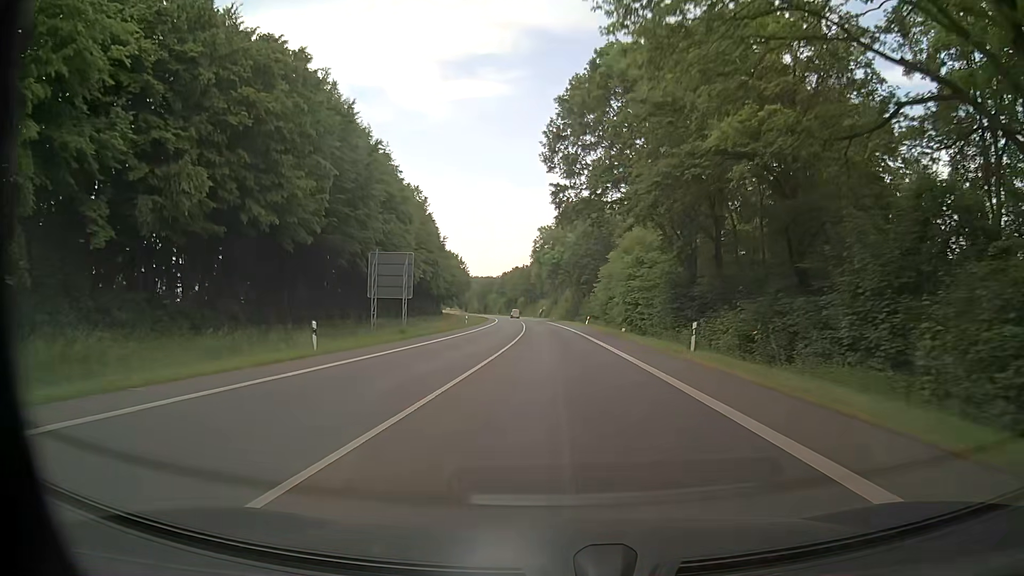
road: primary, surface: asphalt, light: Day
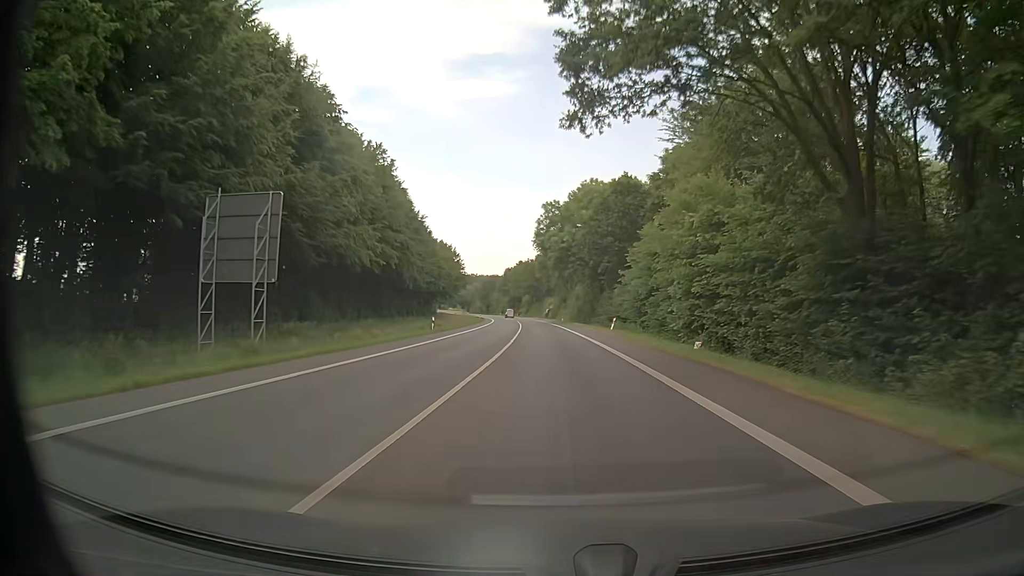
(-0.1, +23.9) m; 0°
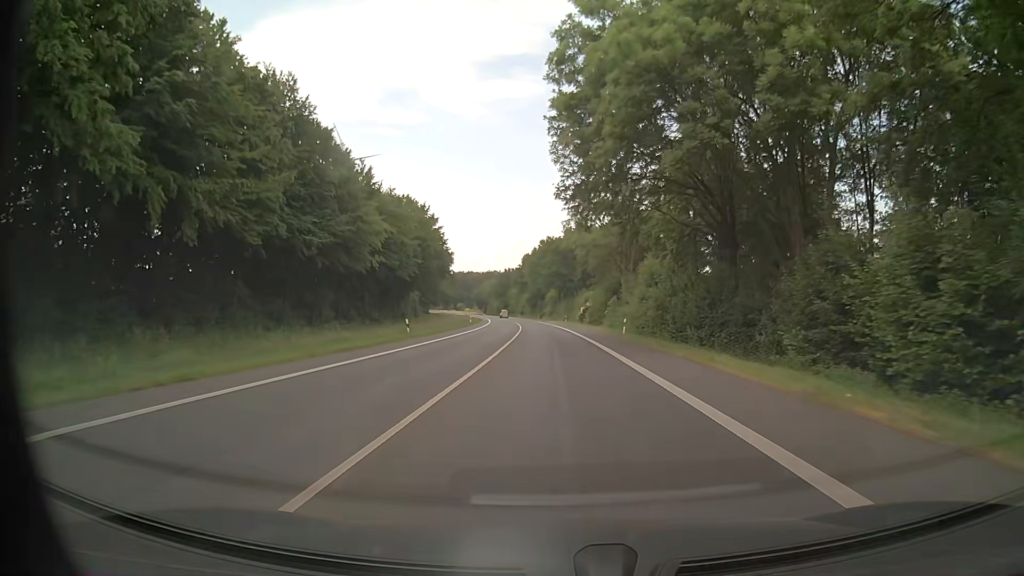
(-1.5, +58.8) m; -3°
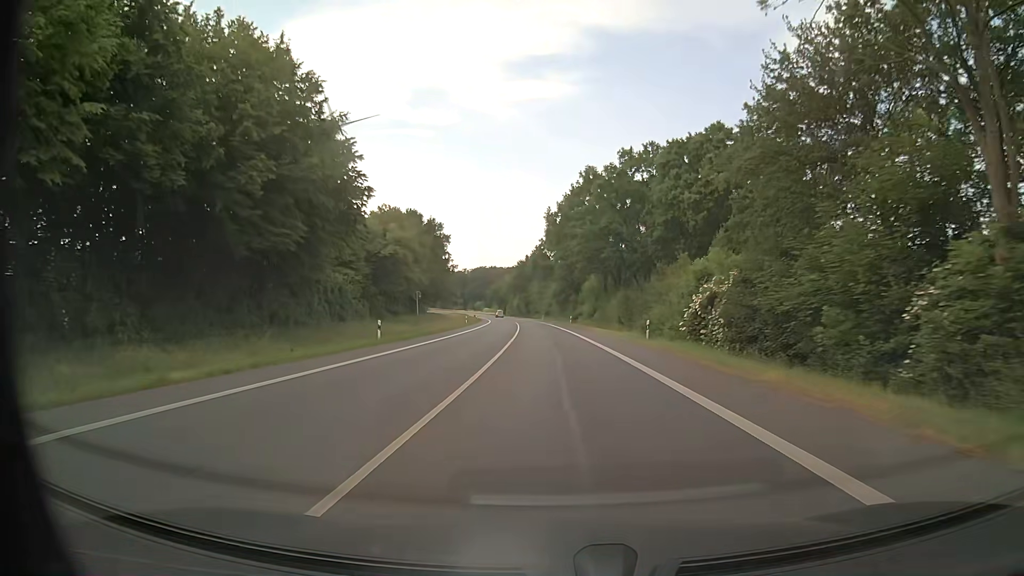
(-1.5, +58.3) m; -2°
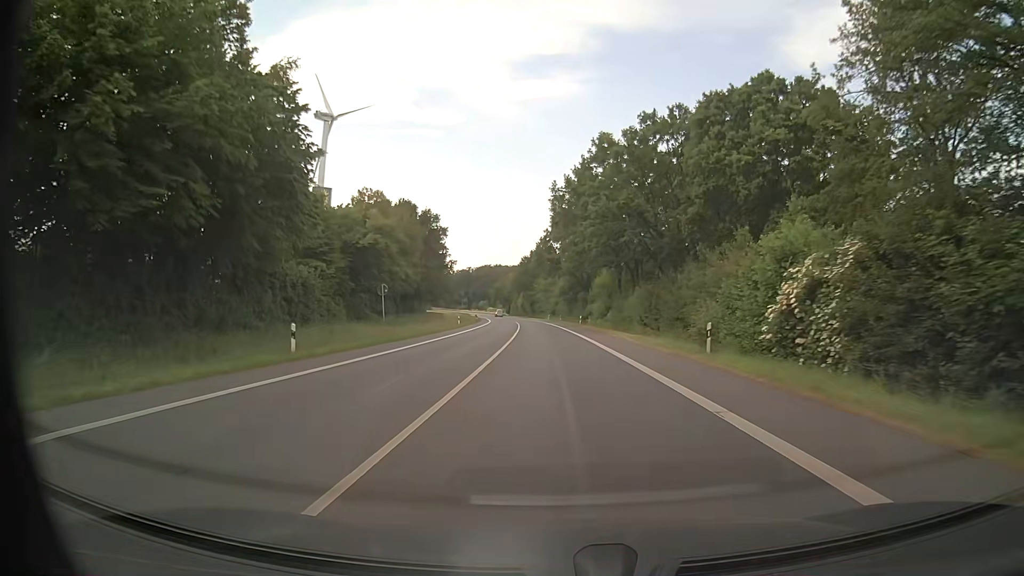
(-0.1, +11.7) m; -1°
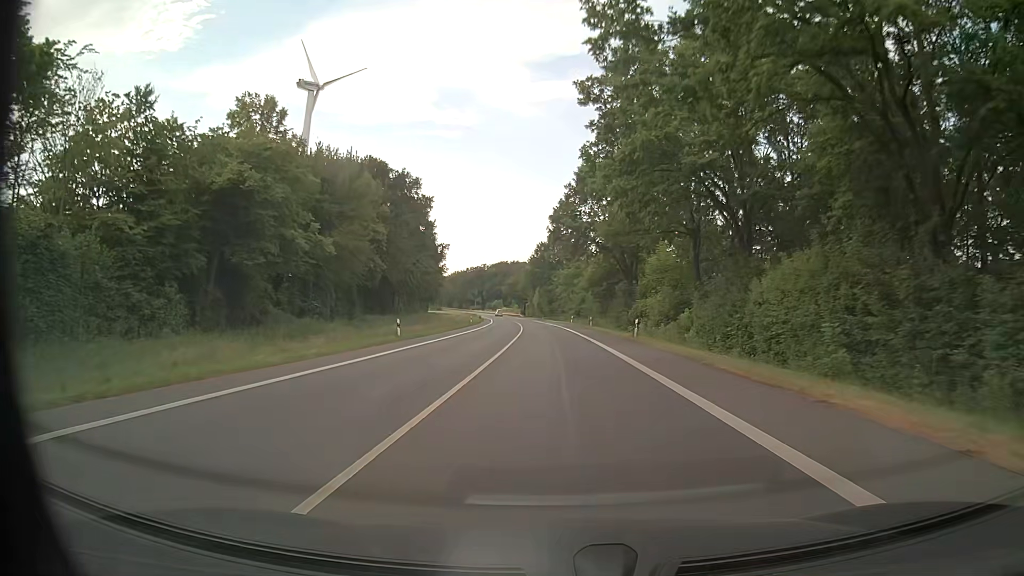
(-0.6, +35.0) m; -2°
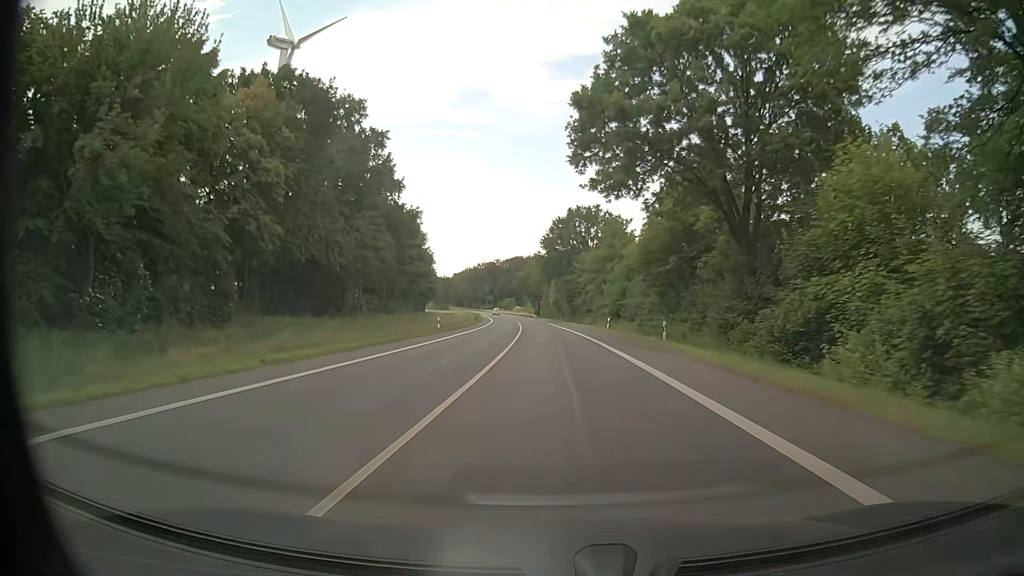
(-0.3, +35.0) m; -1°
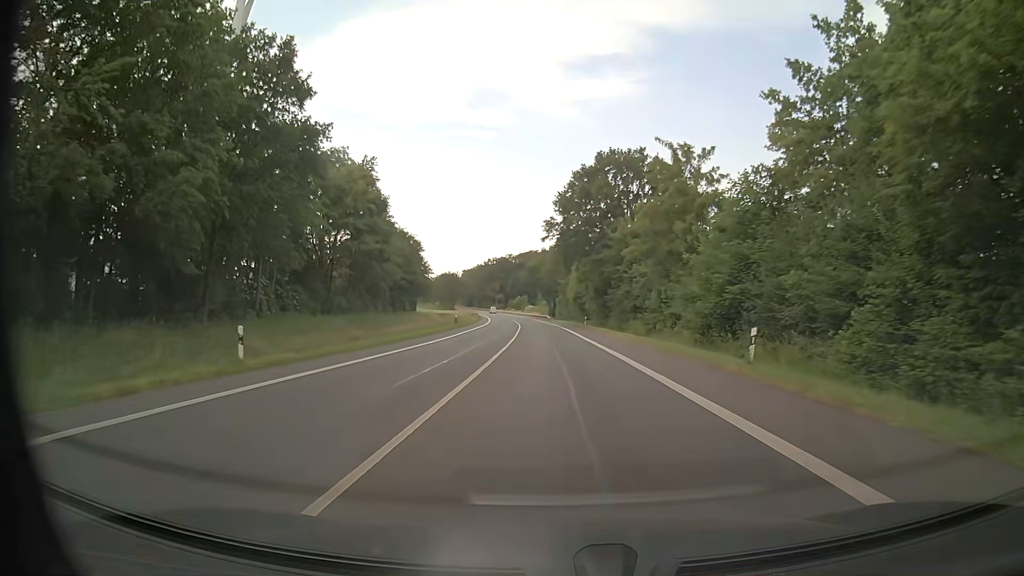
(-0.5, +35.0) m; -2°
(0, +10) (0, +20) (0, +30) (-1, +40) (-1, +50) (-1, +60) (-2, +70) (-3, +80) (-3, +90) (-4, +100) m
